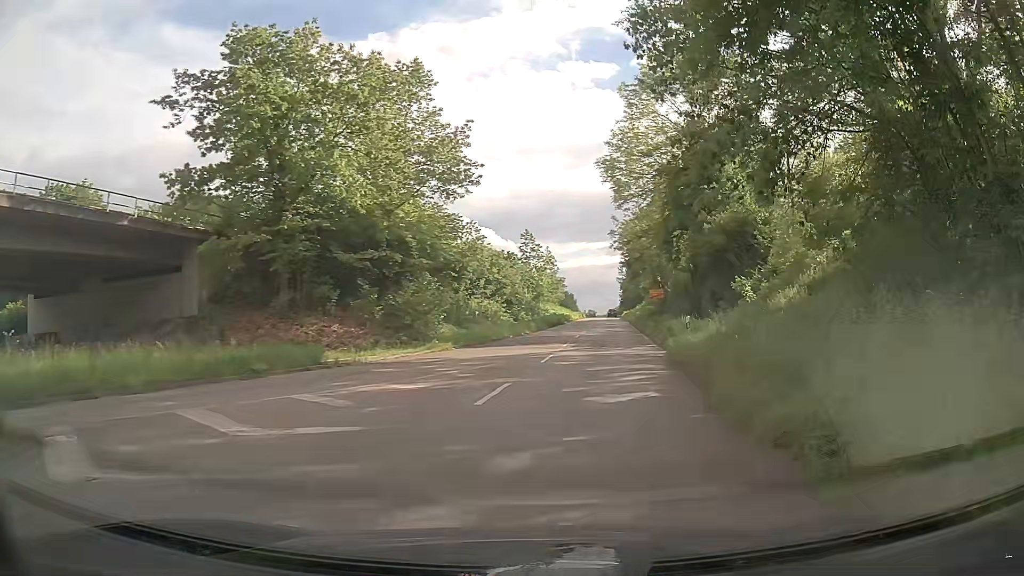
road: secondary_link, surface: asphalt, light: Day
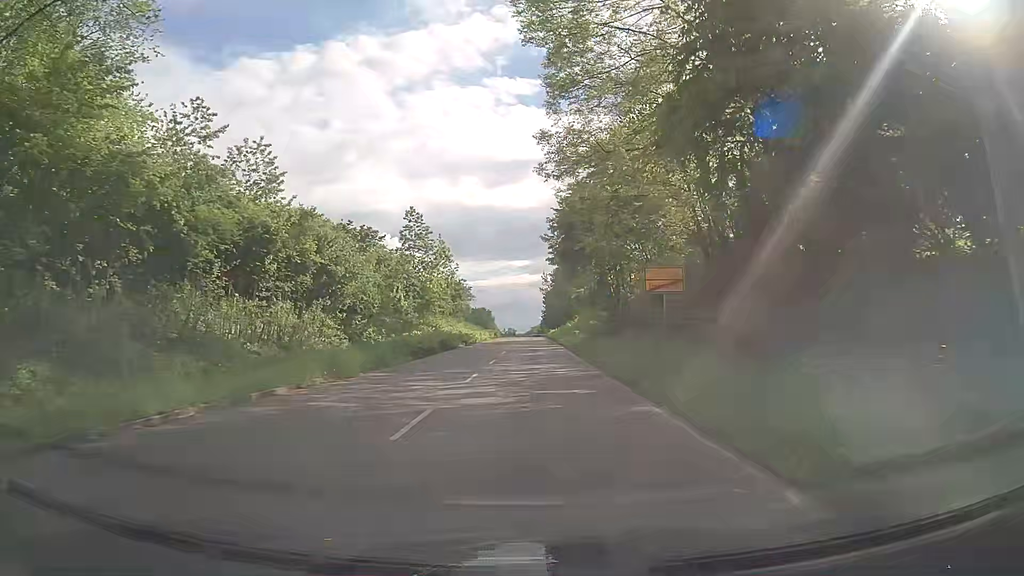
(+2.7, +29.4) m; +6°
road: trunk_link
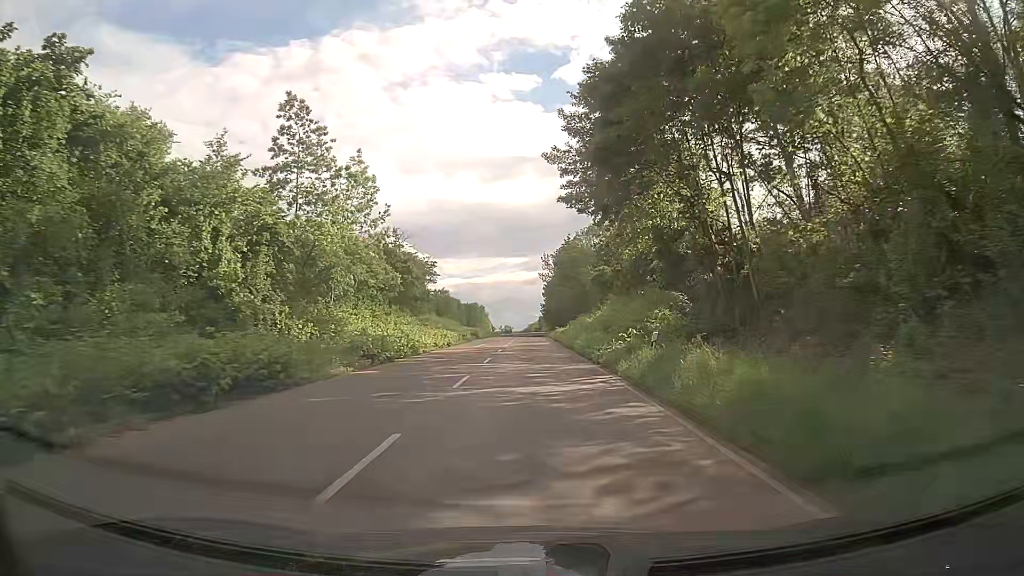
(0.0, +30.6) m; 0°
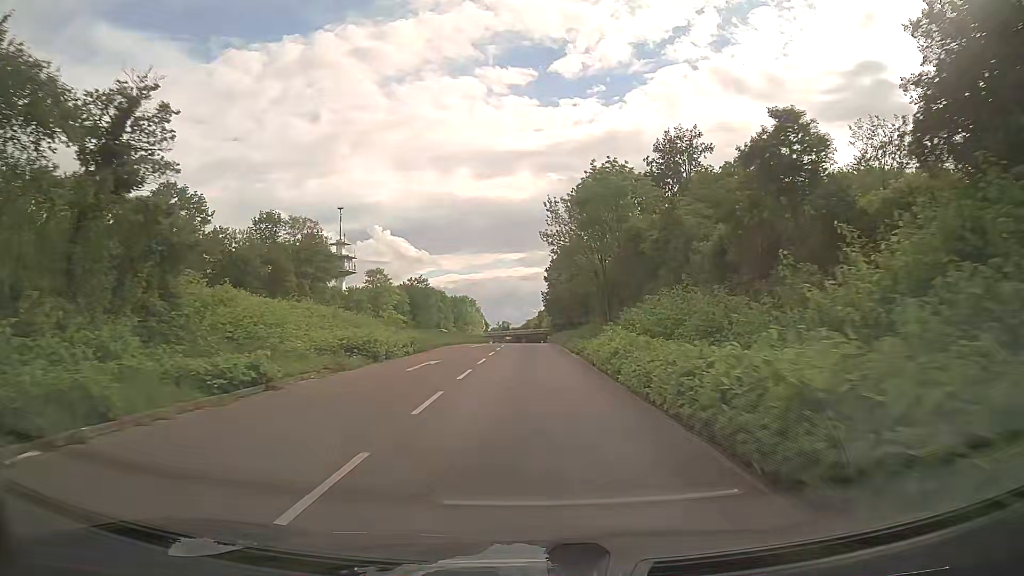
(+0.3, +43.7) m; 0°
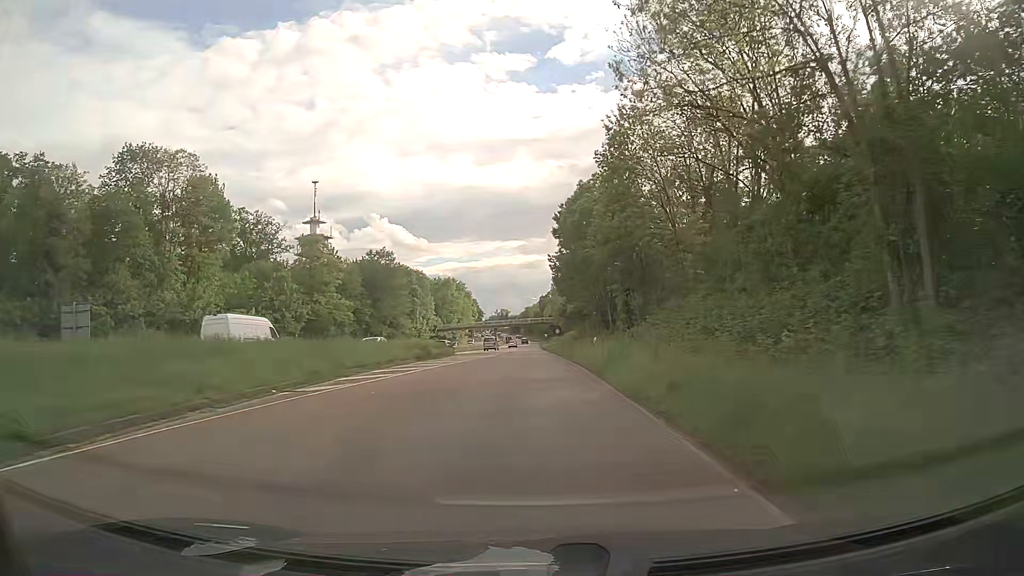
(0.0, +46.9) m; 0°
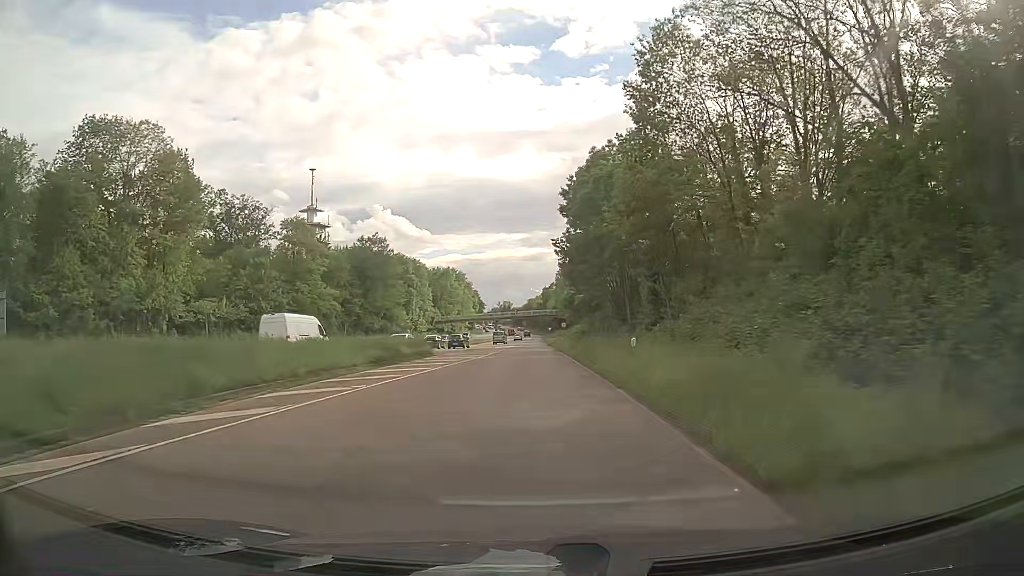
(0.0, +9.7) m; 0°
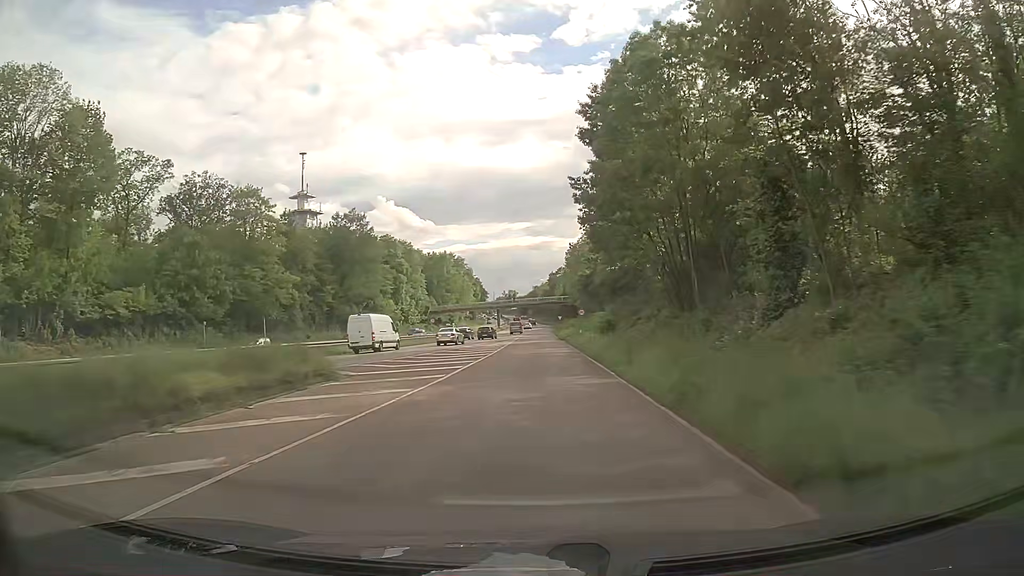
(-0.2, +19.8) m; -1°
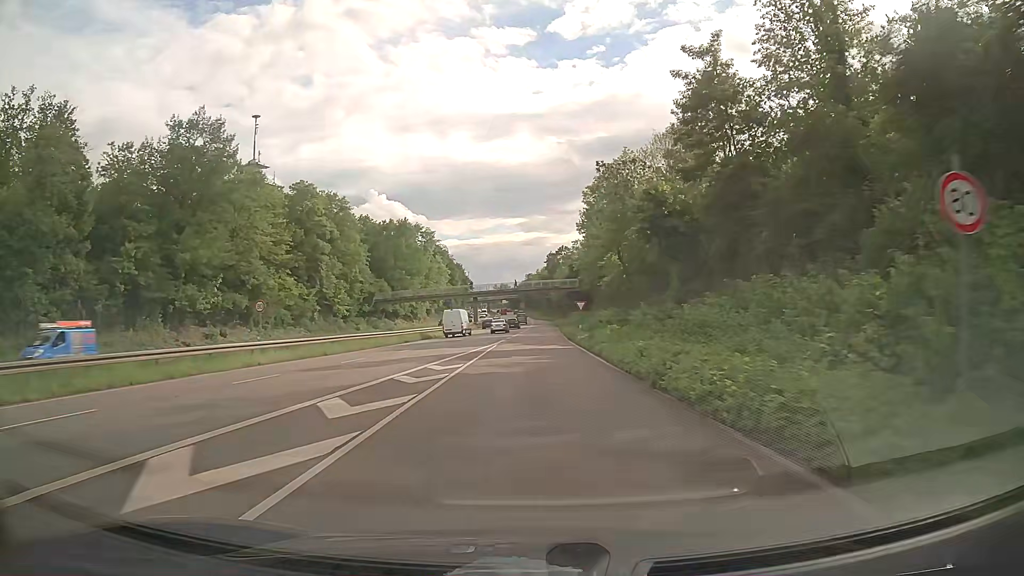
(+0.2, +52.9) m; +1°
(0, +10) (0, +20) (0, +30) (0, +40) (0, +50) (0, +60) (0, +70) (0, +80) (0, +90) (0, +100) m
